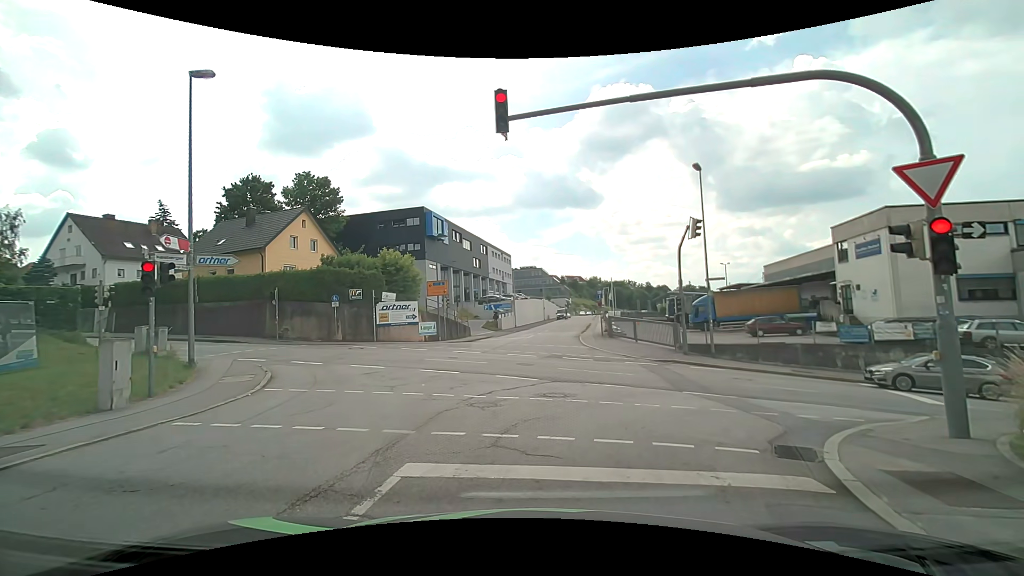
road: residential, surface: asphalt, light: Day
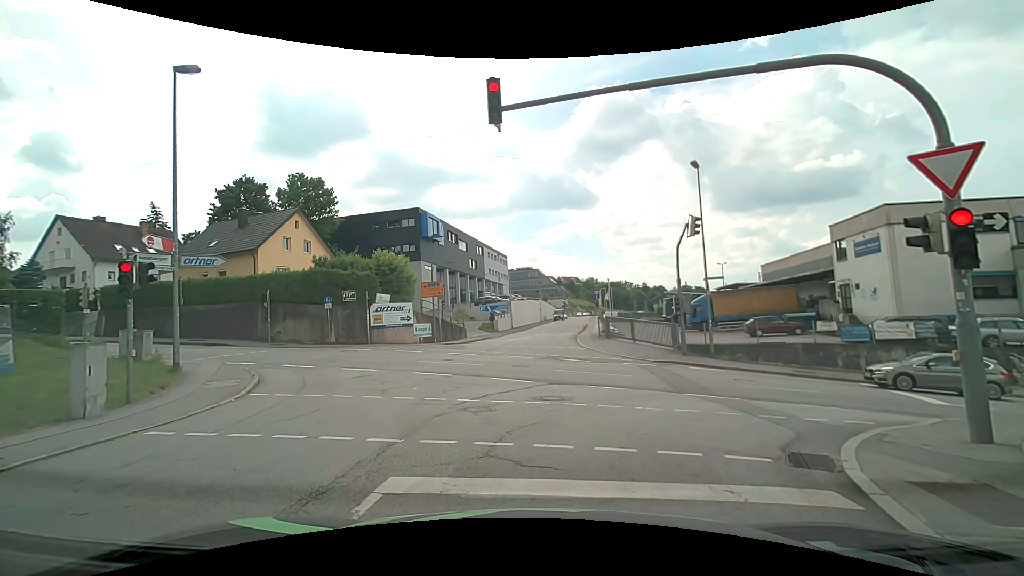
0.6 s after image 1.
(0.0, +0.4) m; 0°
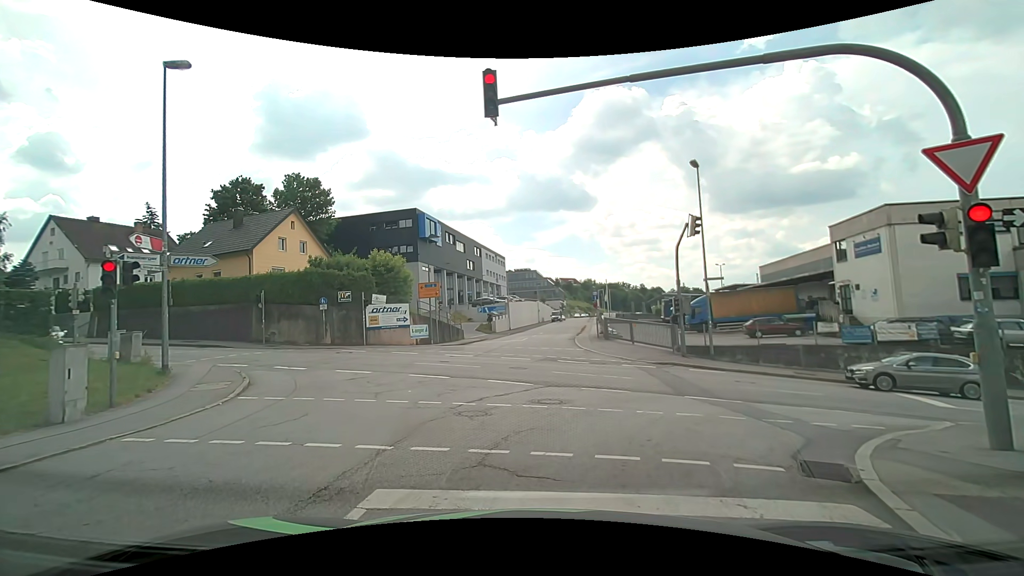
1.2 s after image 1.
(0.0, +0.3) m; 0°
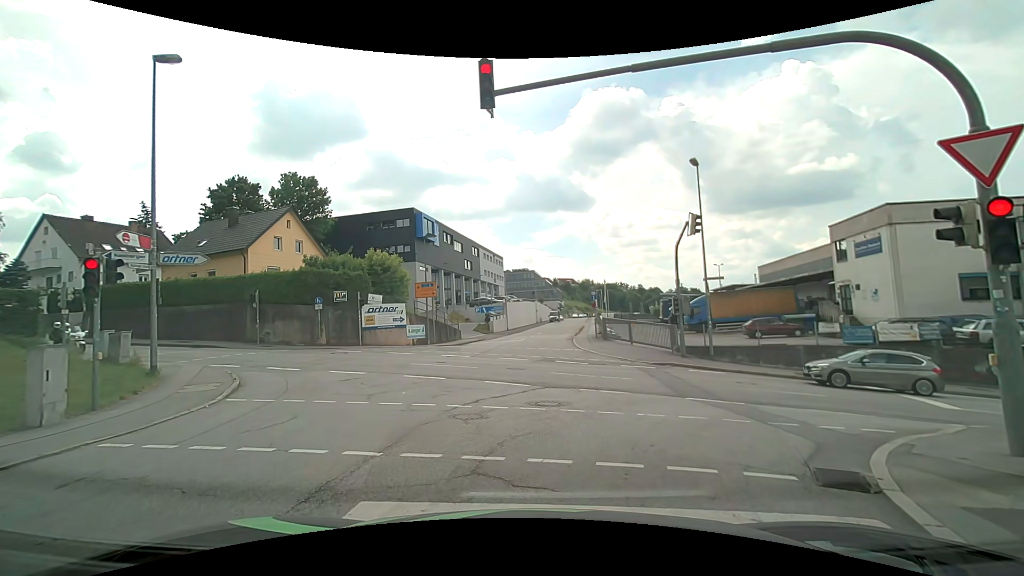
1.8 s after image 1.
(0.0, +0.3) m; 0°
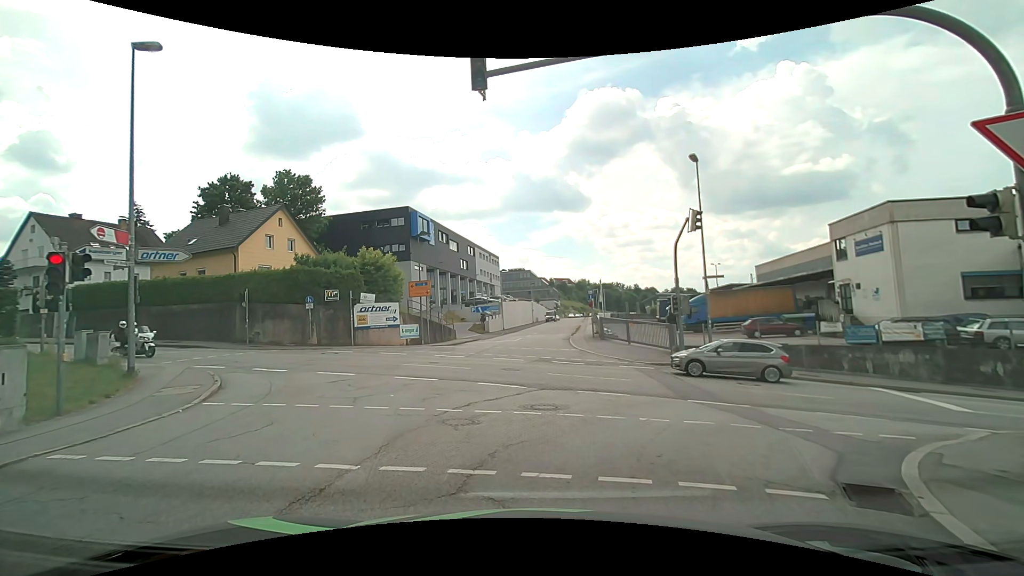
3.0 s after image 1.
(0.0, +0.6) m; 0°
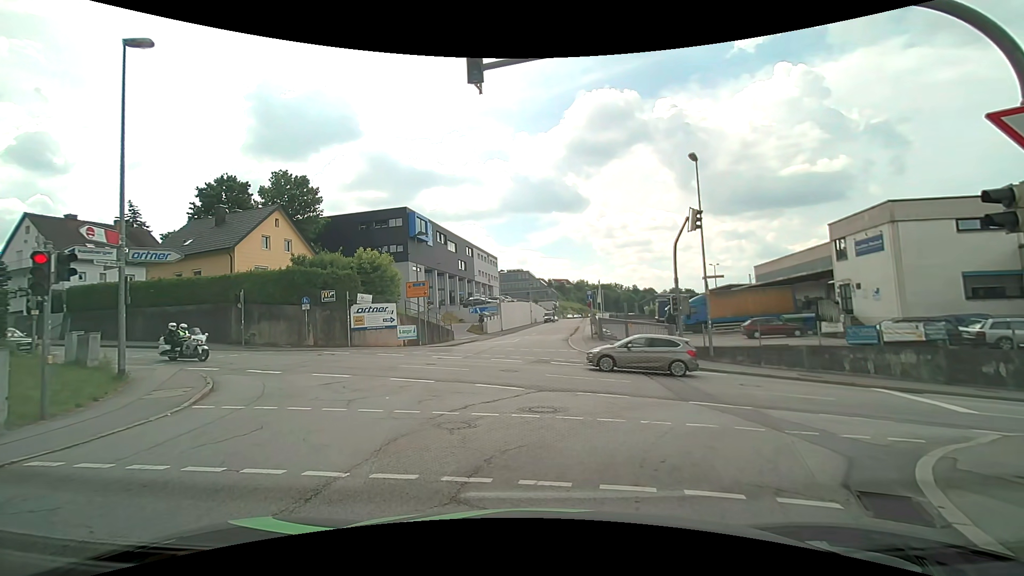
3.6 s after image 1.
(0.0, +0.2) m; 0°
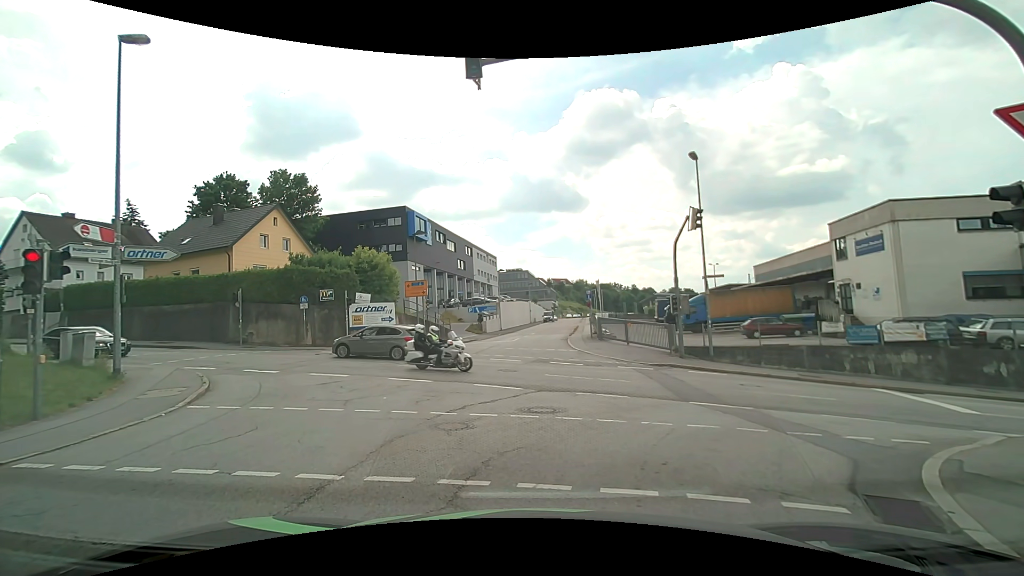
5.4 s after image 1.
(0.0, +0.2) m; 0°
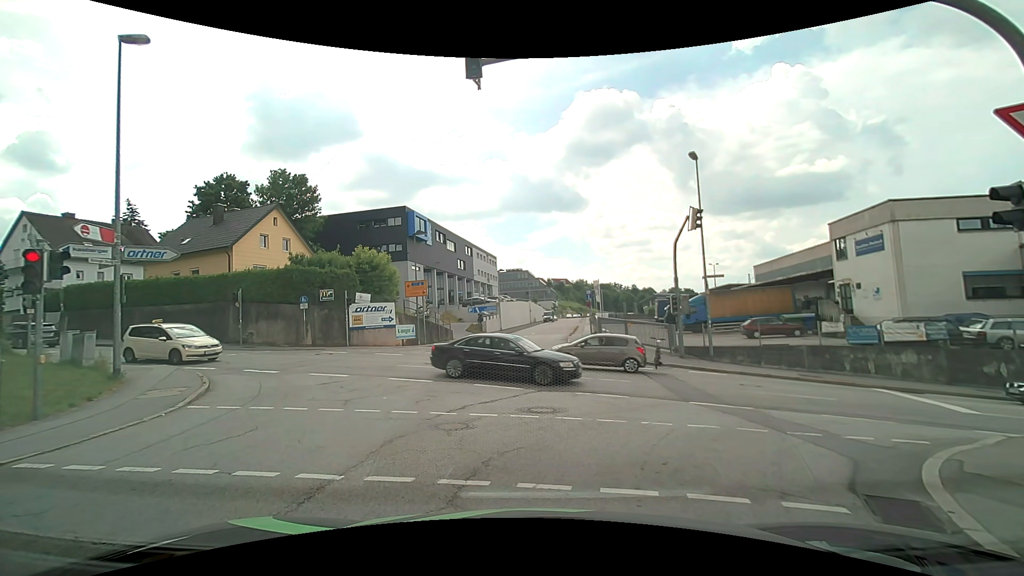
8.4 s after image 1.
(0.0, 0.0) m; 0°
(+1, +10) (+2, +20) (+2, +30) (+3, +40) (+5, +50) (+7, +60) (+9, +69) (+11, +79) (+12, +89) (+14, +99) m
